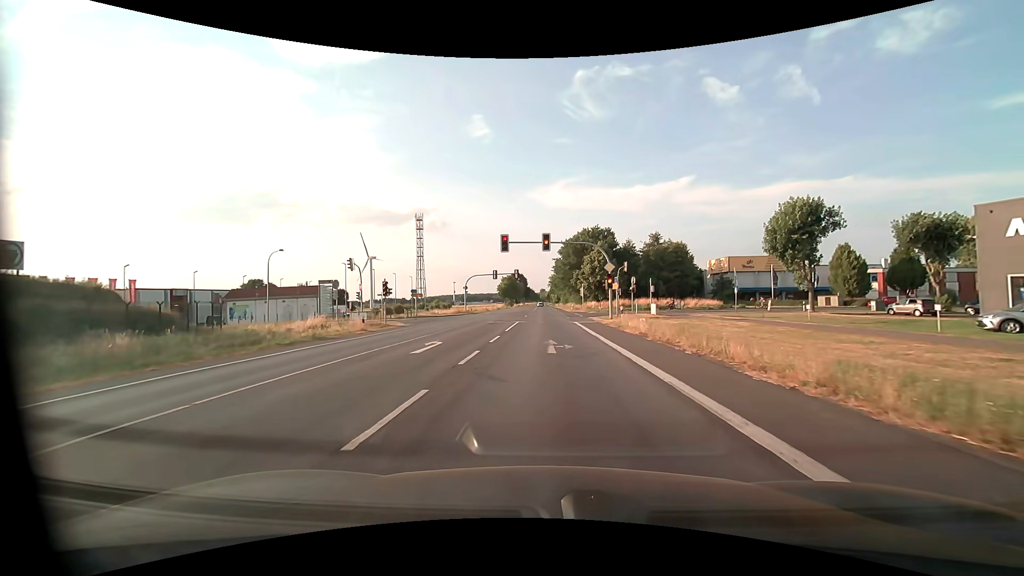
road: primary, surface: asphalt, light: Day
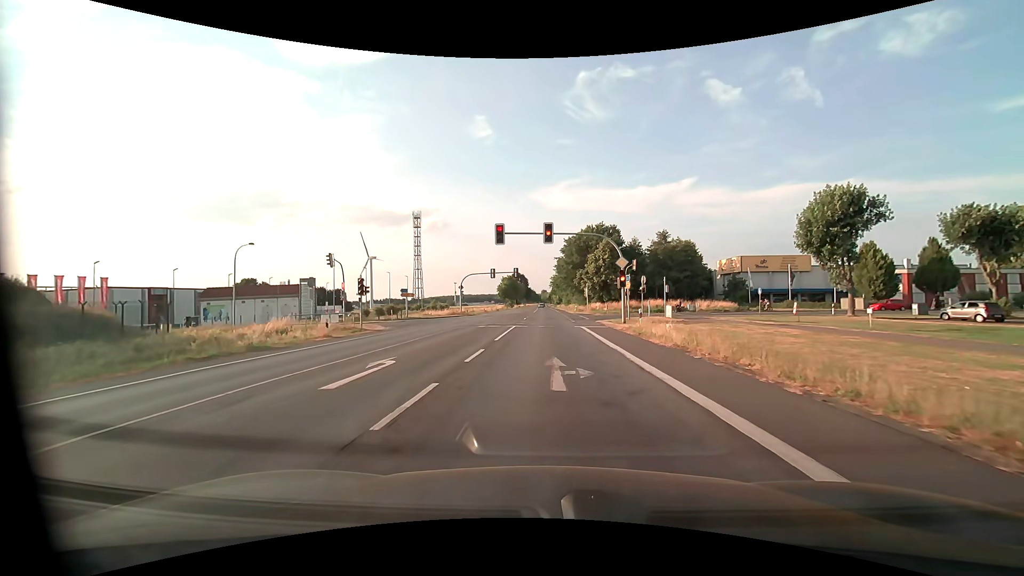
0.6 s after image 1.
(0.0, +5.3) m; 0°
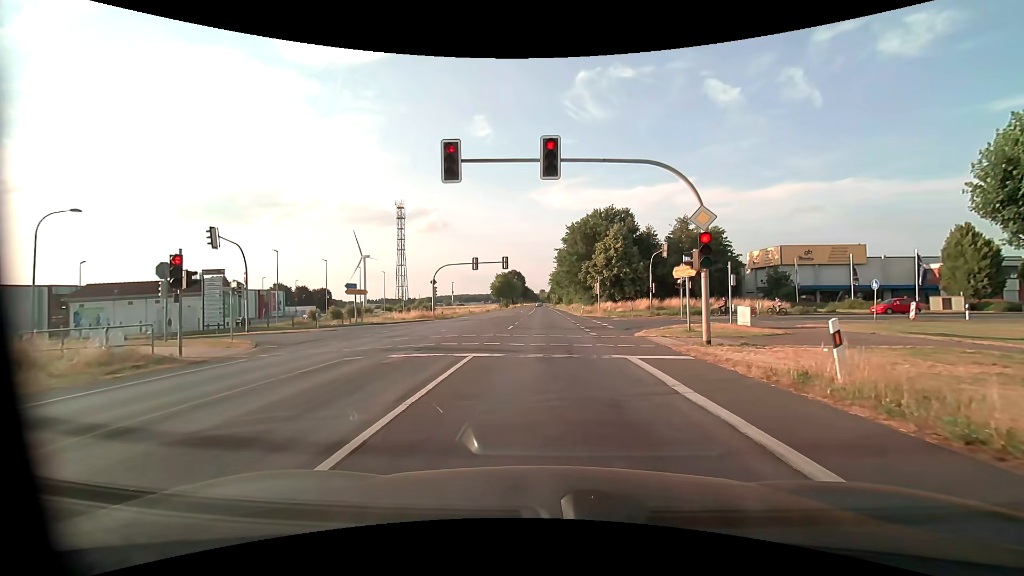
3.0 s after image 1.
(0.0, +16.4) m; 0°
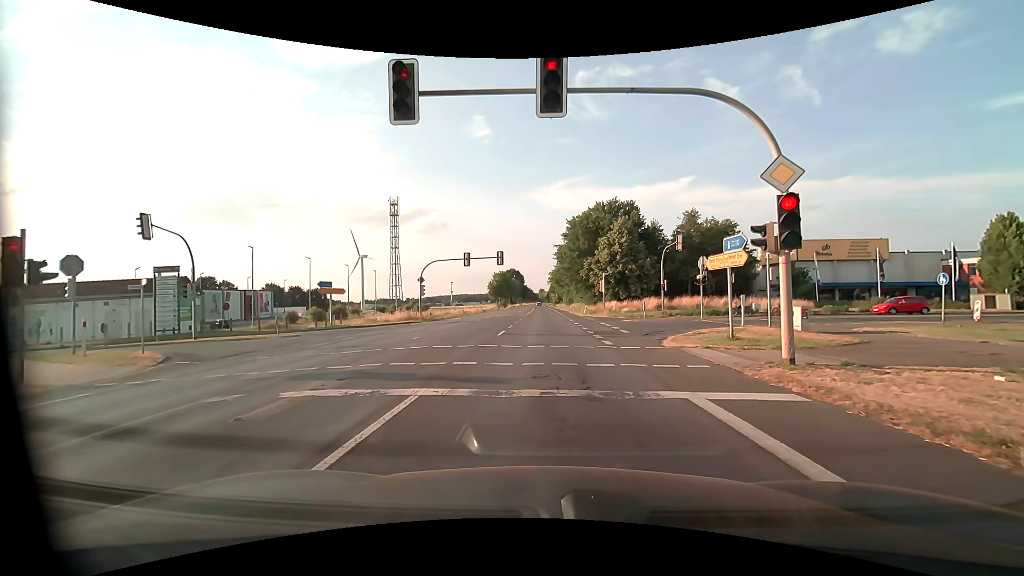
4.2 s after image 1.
(0.0, +5.1) m; -1°
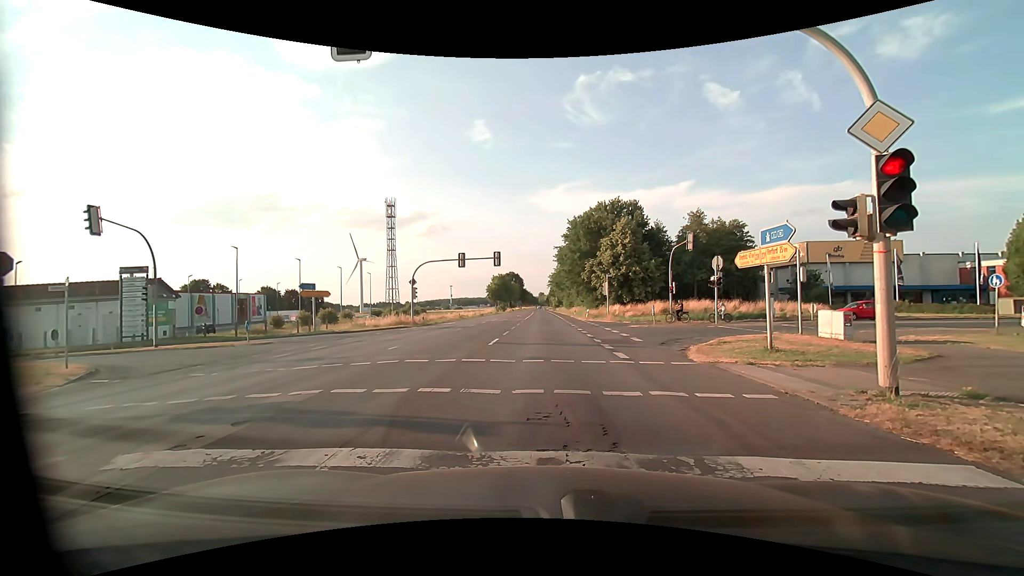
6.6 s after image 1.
(0.0, +2.8) m; -1°
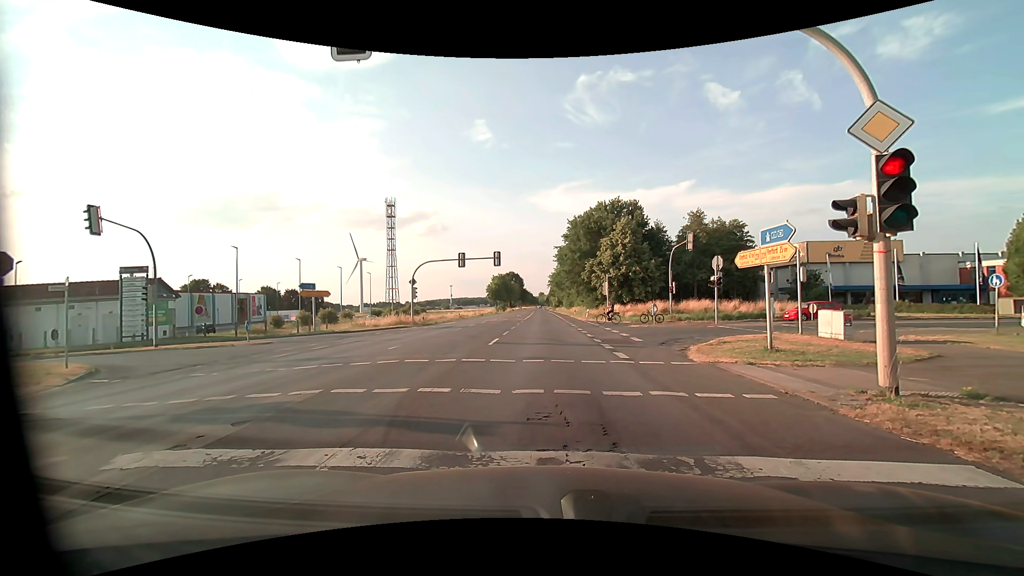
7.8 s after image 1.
(0.0, 0.0) m; 0°
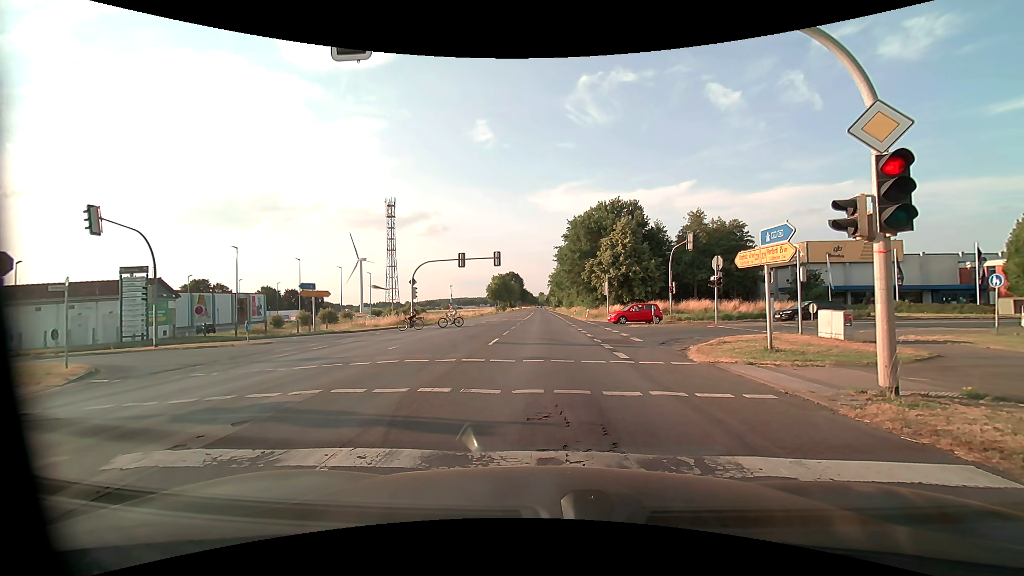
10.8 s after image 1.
(0.0, 0.0) m; 0°
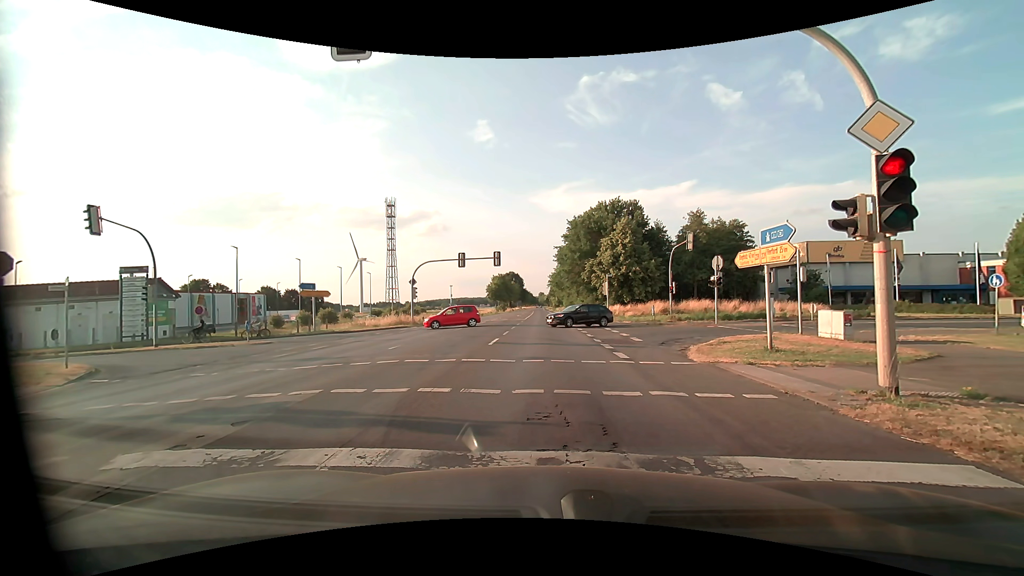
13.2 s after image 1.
(0.0, 0.0) m; 0°
(0, +10) (+1, +20) (+7, +28) (+16, +32) (+26, +35) (+36, +36) (+45, +38) (+55, +40) (+65, +42) (+75, +43) m
